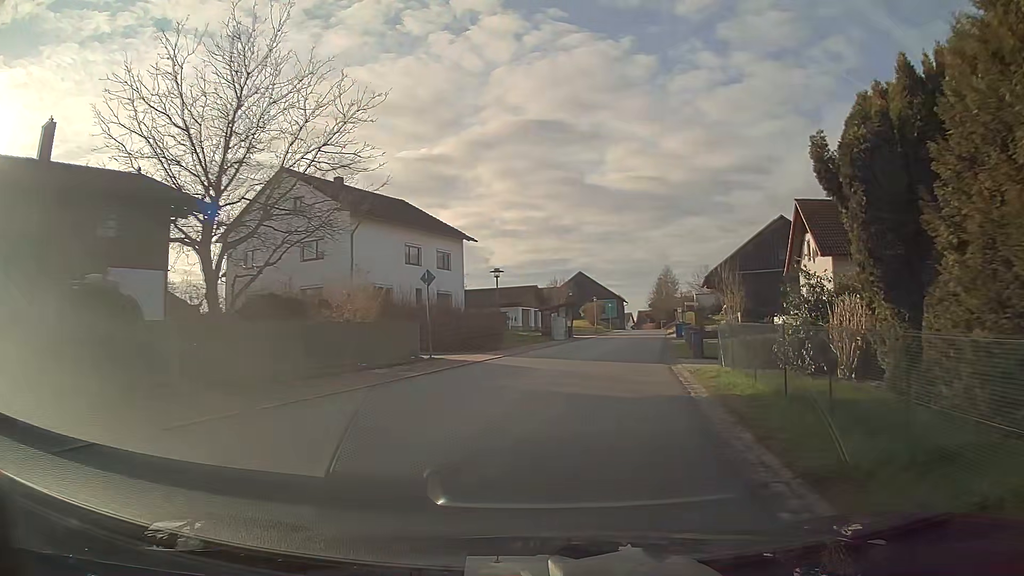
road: tertiary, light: Day
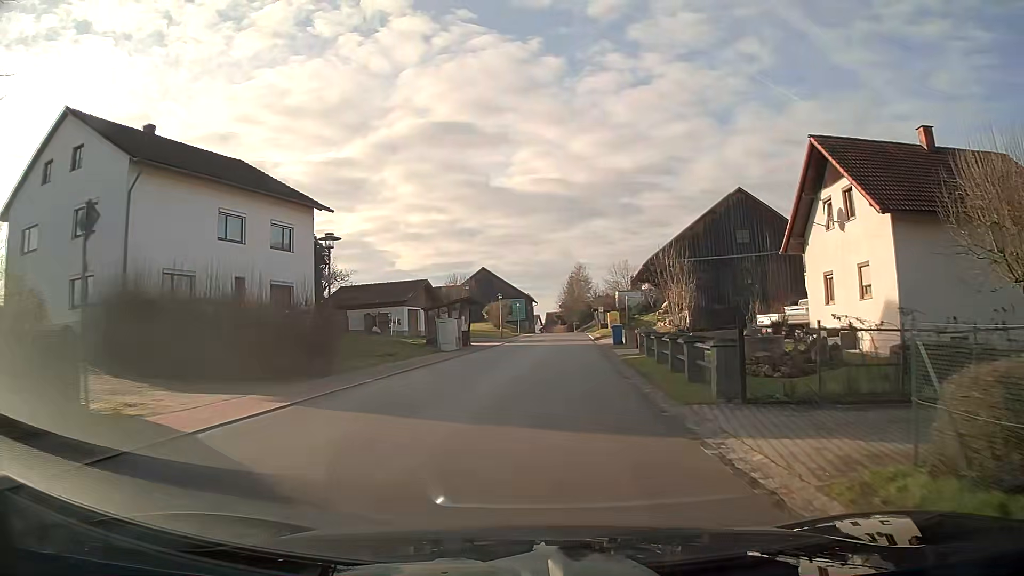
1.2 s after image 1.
(+0.9, +13.9) m; +7°
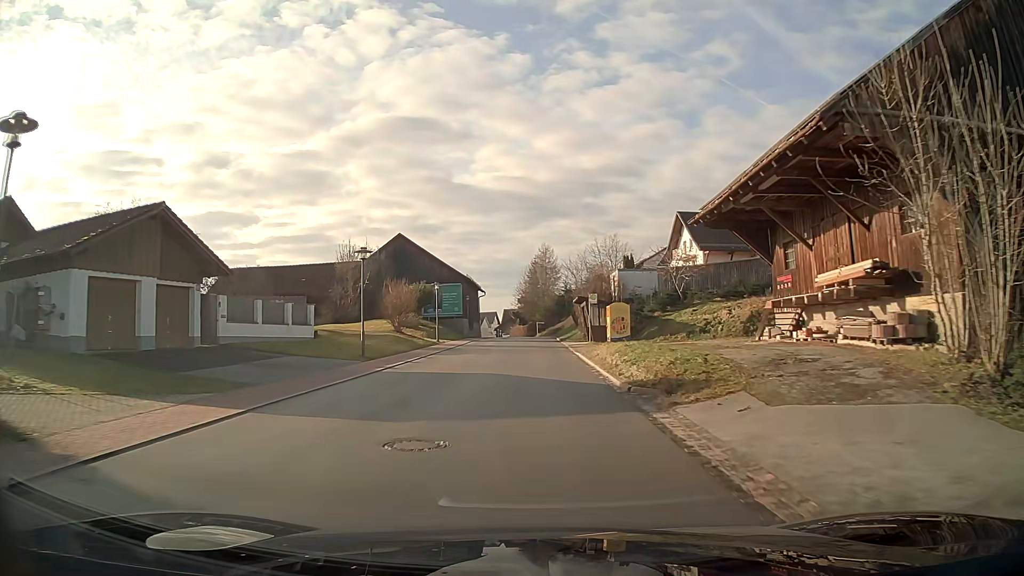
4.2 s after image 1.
(+1.0, +36.3) m; +2°
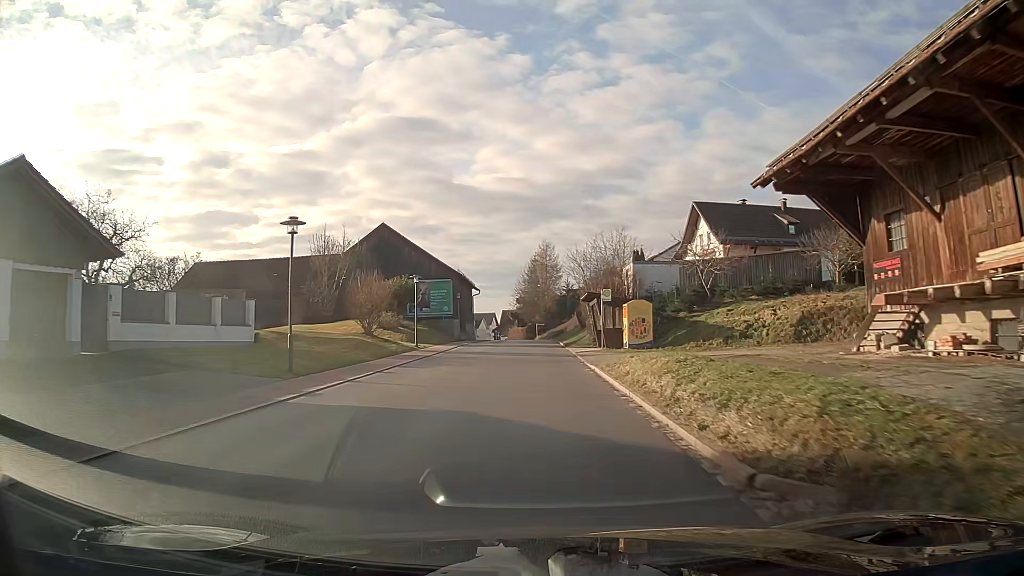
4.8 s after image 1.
(0.0, +7.4) m; 0°
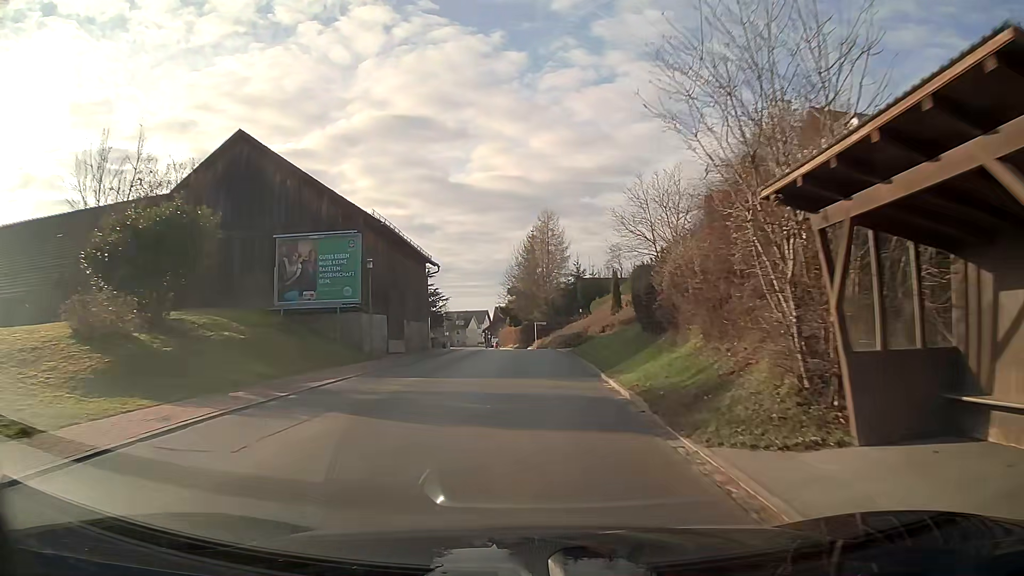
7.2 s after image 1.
(+0.1, +29.8) m; 0°
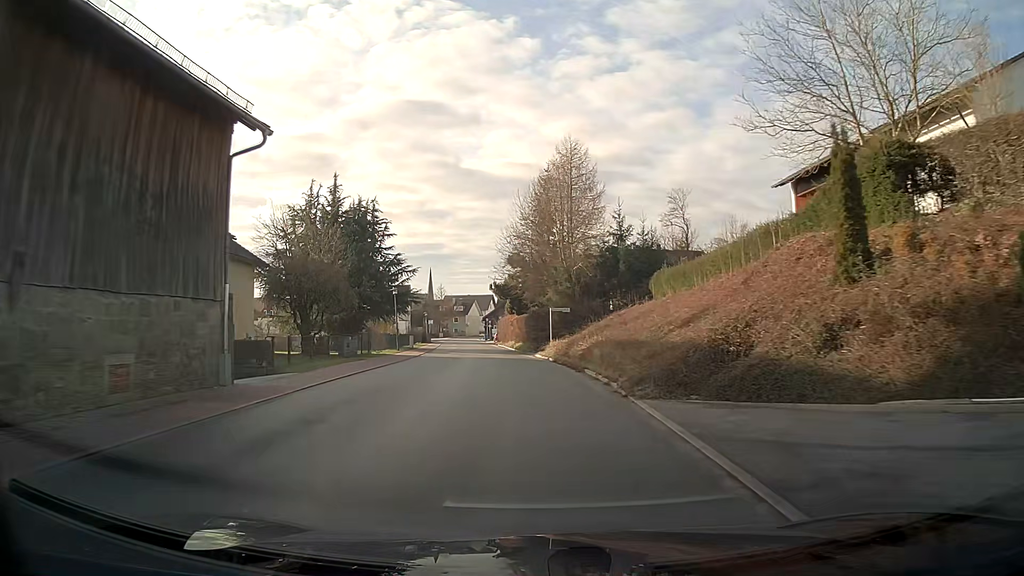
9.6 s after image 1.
(-0.3, +29.6) m; -2°
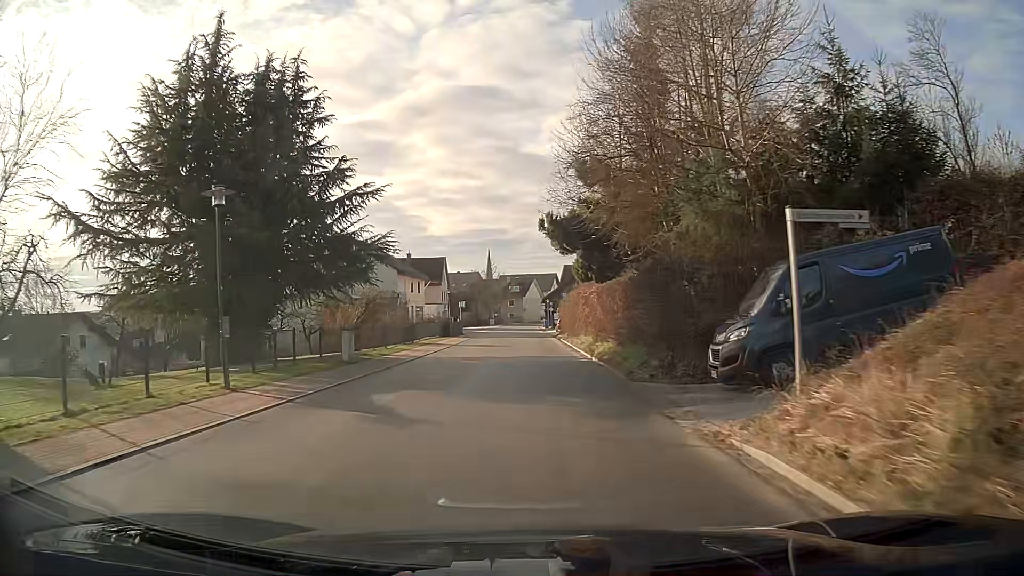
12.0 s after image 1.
(-1.3, +29.7) m; -6°
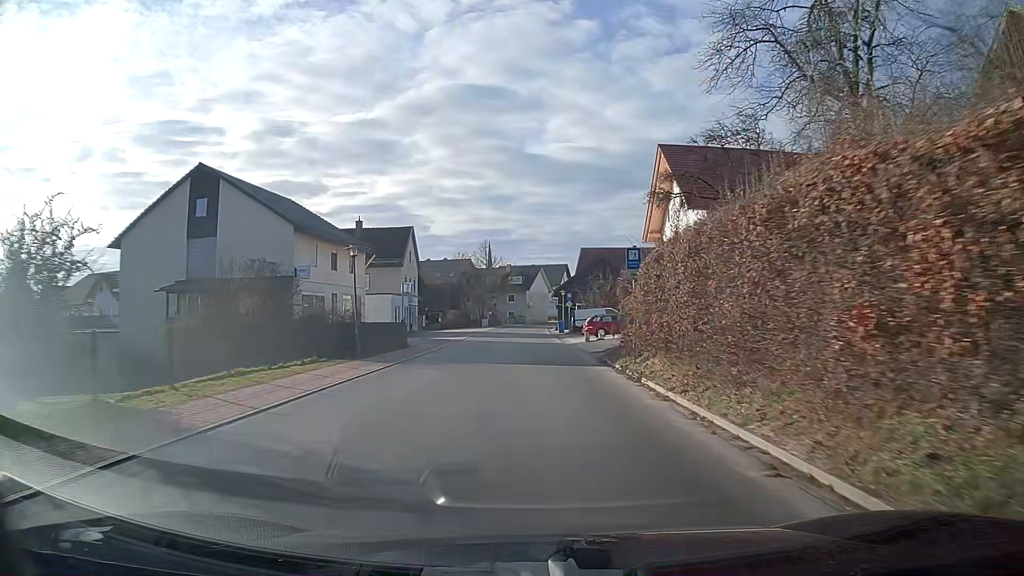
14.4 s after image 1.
(-0.1, +30.6) m; 0°
(0, +10) (0, +20) (0, +30) (0, +40) (0, +50) (0, +60) (0, +70) (+1, +80) (+2, +90) (+5, +100) m
